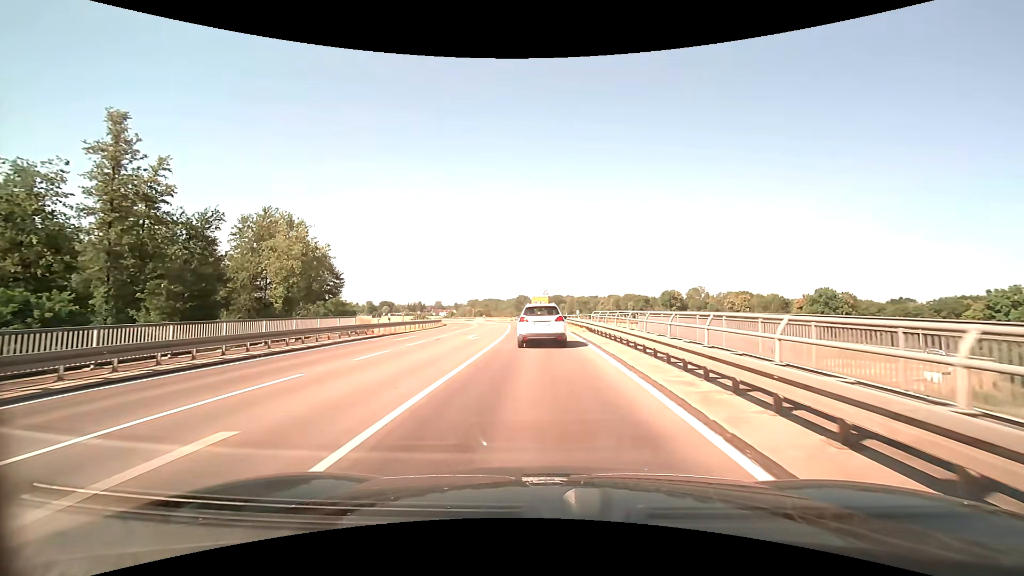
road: secondary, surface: asphalt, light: Day
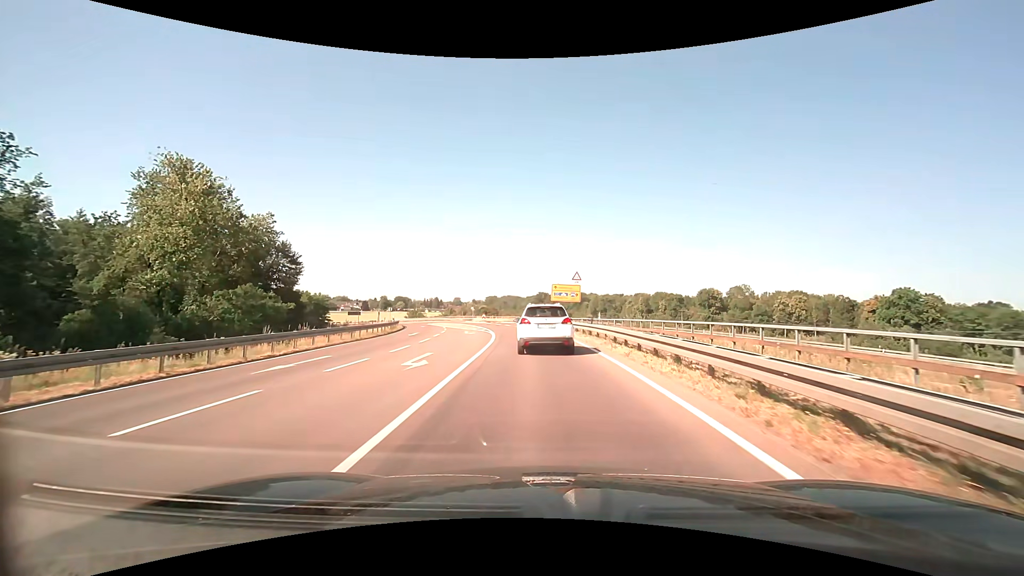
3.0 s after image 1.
(-0.8, +32.2) m; -3°
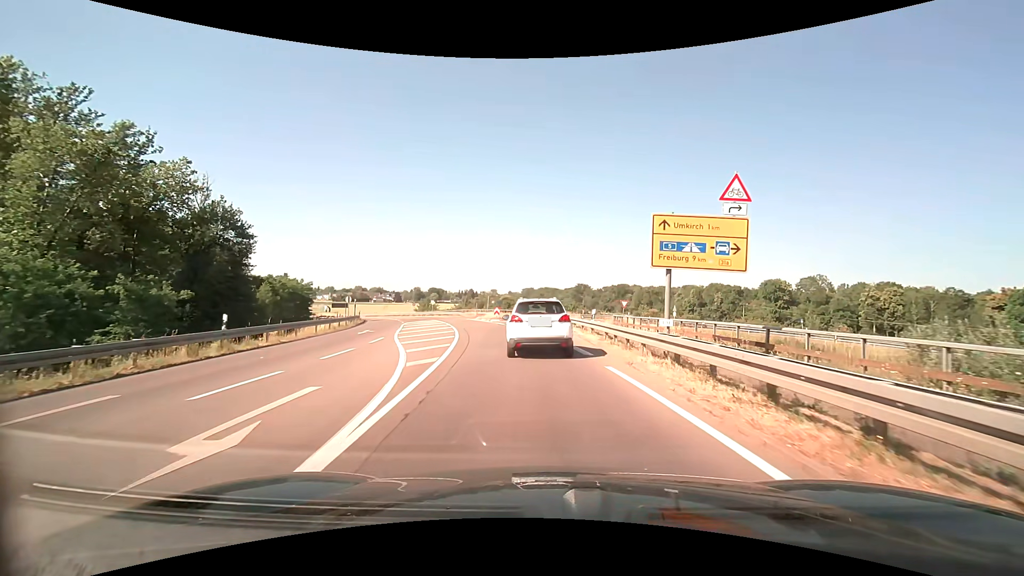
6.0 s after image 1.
(-1.0, +28.3) m; -4°
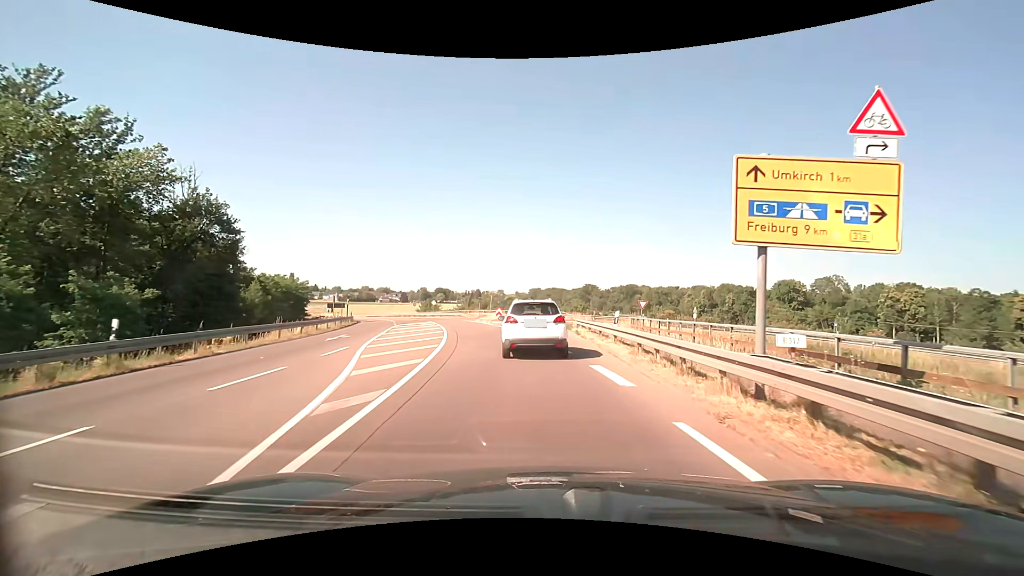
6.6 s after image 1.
(0.0, +5.0) m; 0°
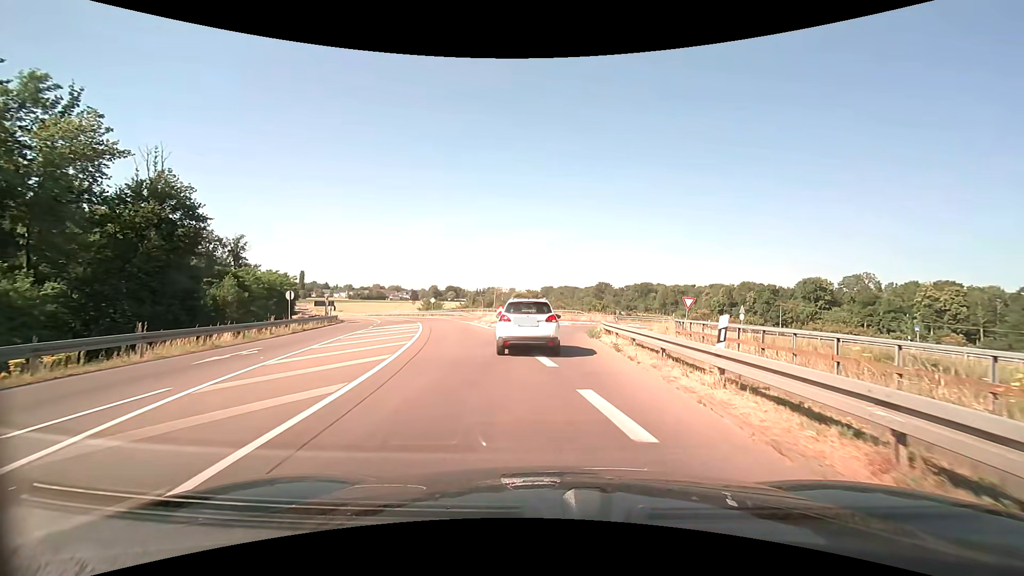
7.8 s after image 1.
(-0.1, +9.3) m; -1°
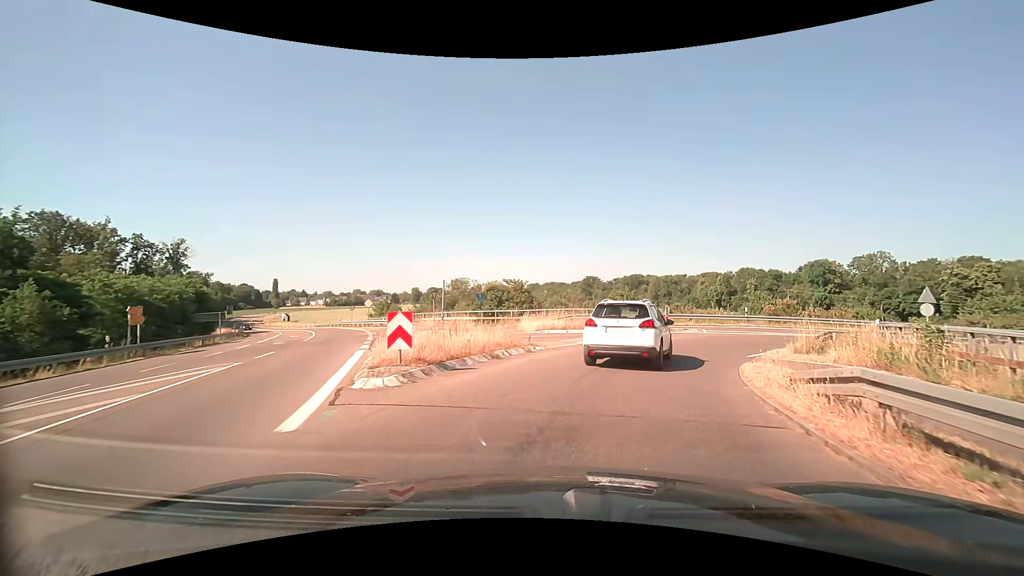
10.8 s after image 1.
(-0.3, +23.0) m; +2°
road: trunk_link
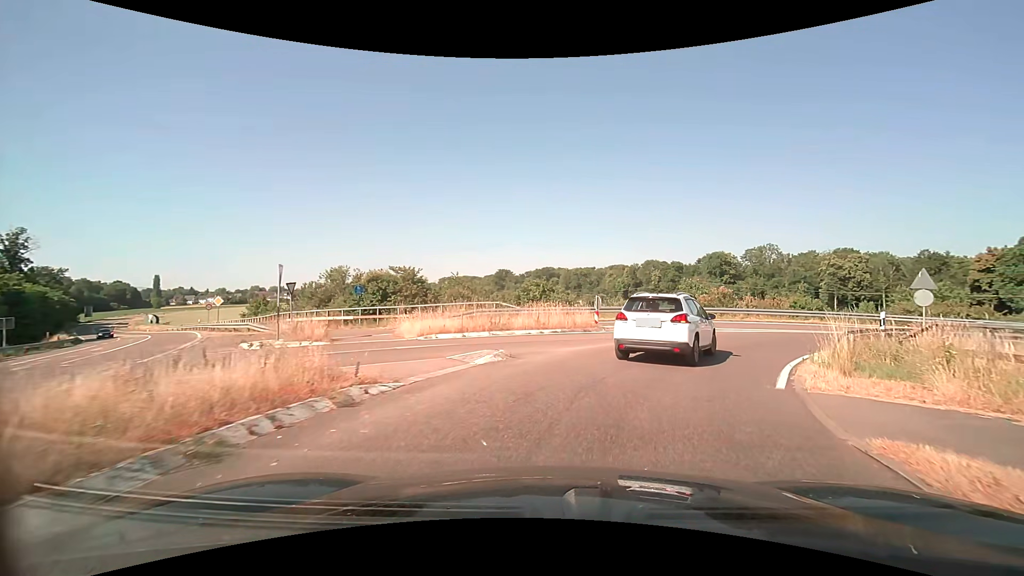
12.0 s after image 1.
(+0.6, +8.0) m; +10°
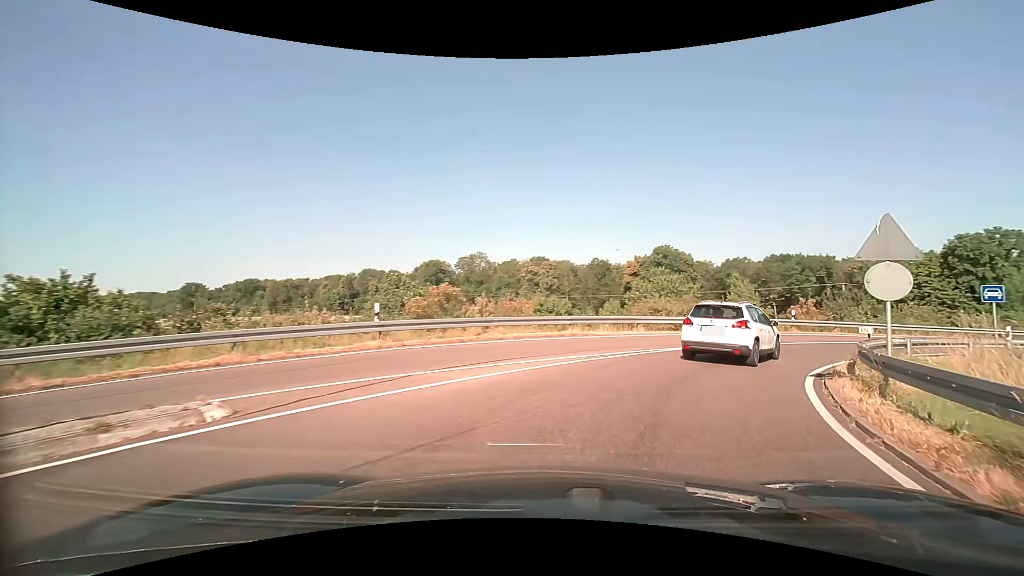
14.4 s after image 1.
(+3.8, +15.1) m; +31°
(+2, +10) (+7, +18) (+14, +25) (+23, +30) (+32, +35) (+41, +38) (+51, +40) (+61, +41) (+71, +41) (+81, +40) m
